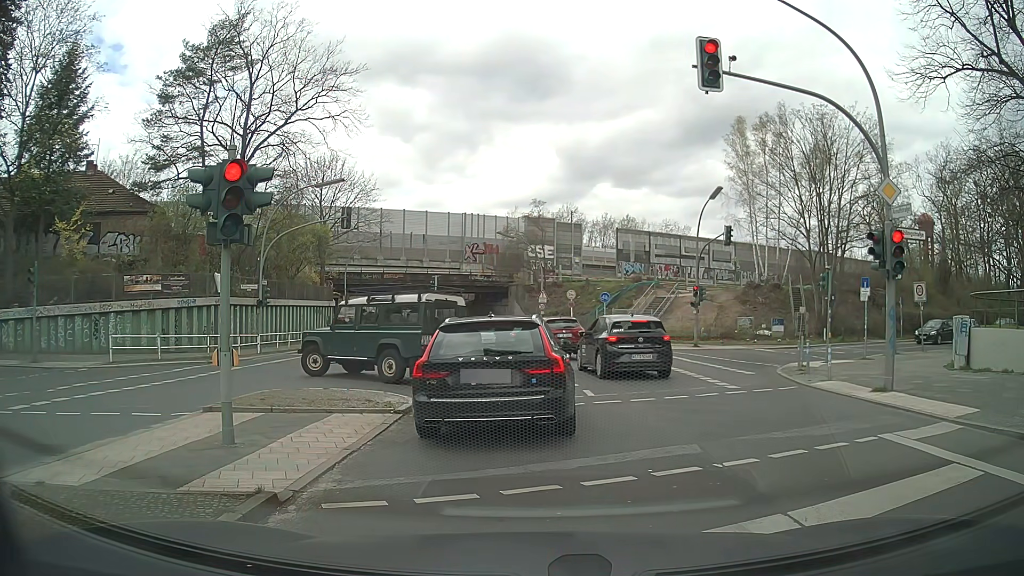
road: secondary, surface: asphalt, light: Day
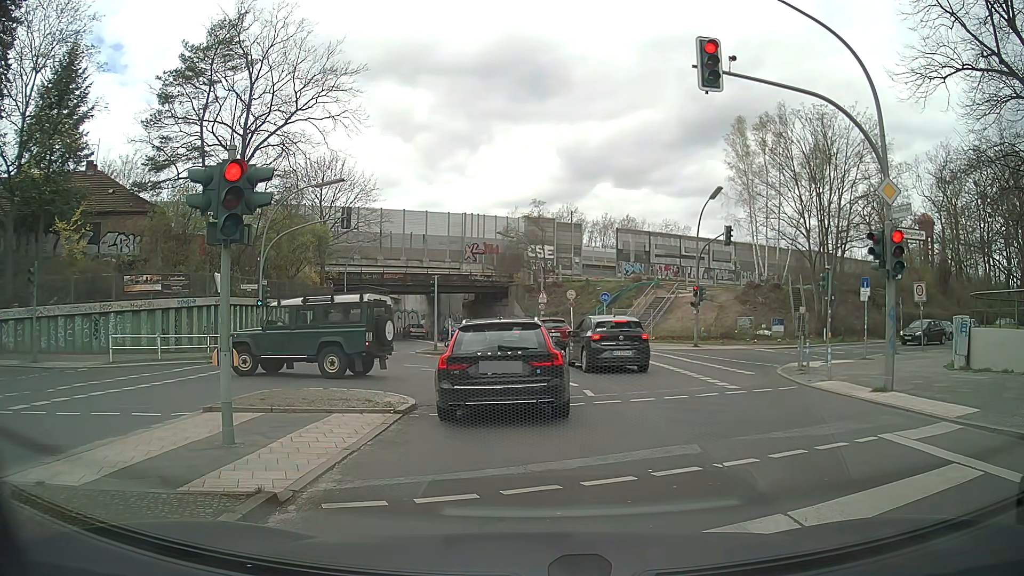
(0.0, 0.0) m; 0°
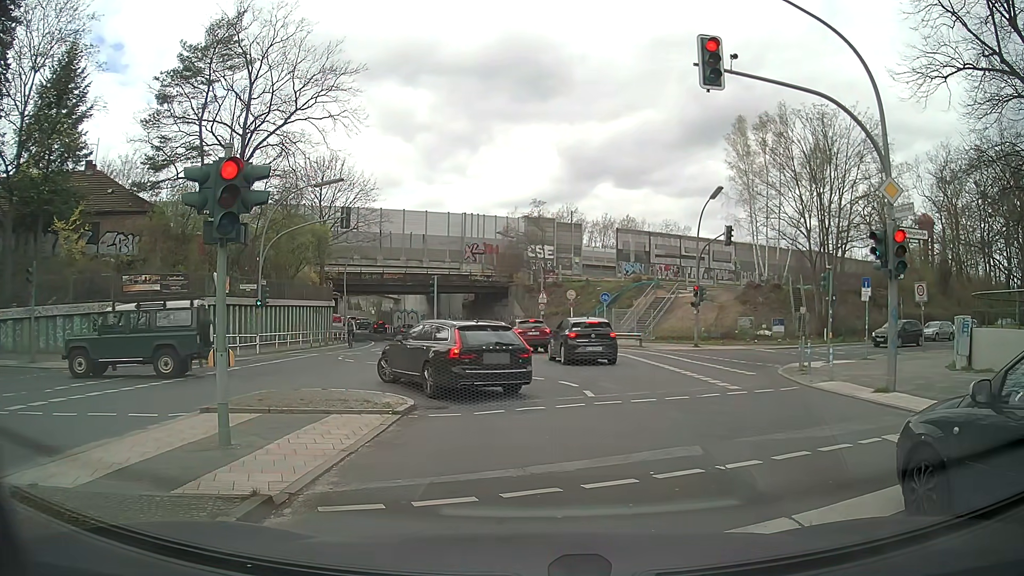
(0.0, +0.1) m; 0°
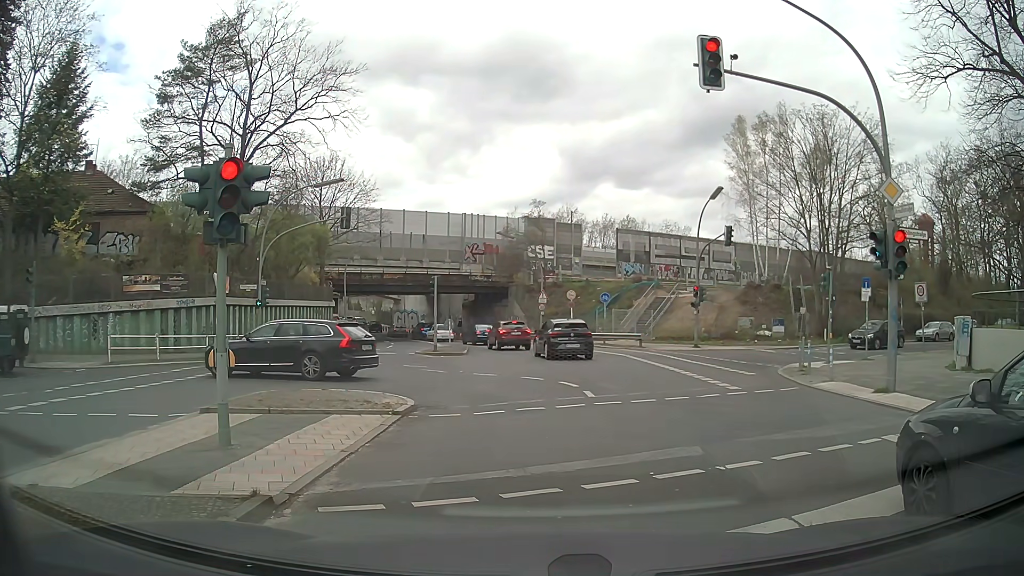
(0.0, 0.0) m; 0°
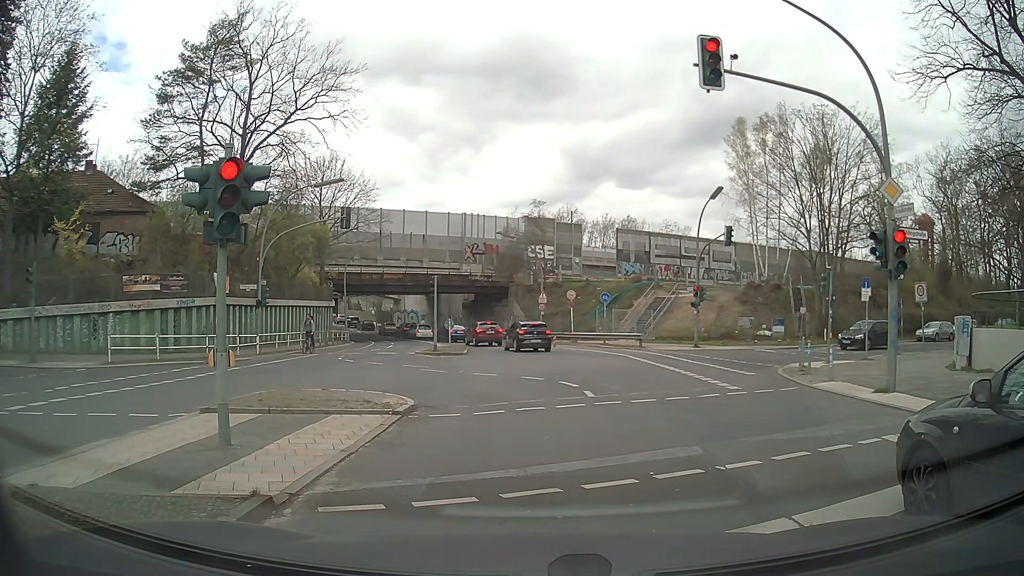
(0.0, 0.0) m; 0°
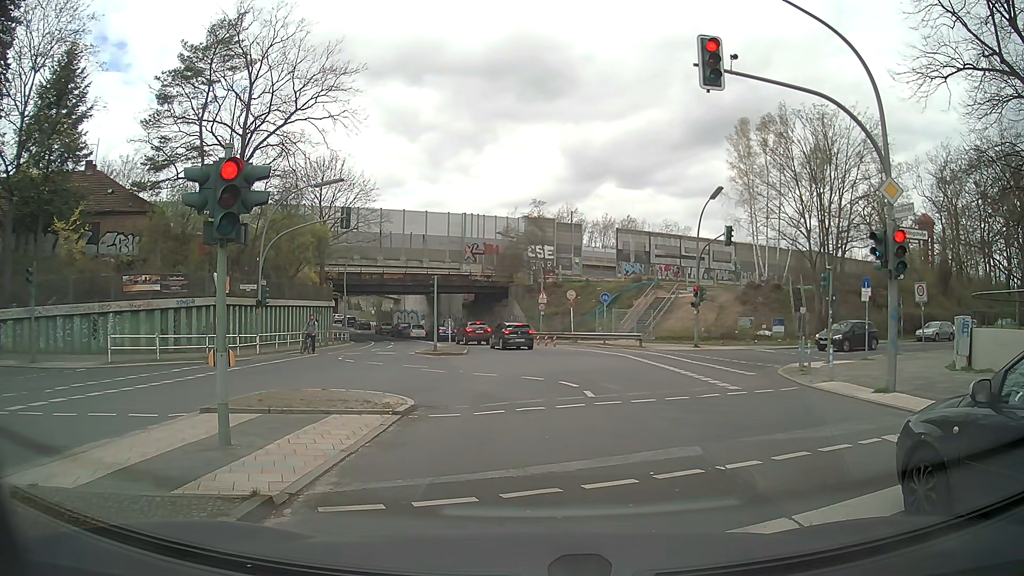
(0.0, 0.0) m; 0°
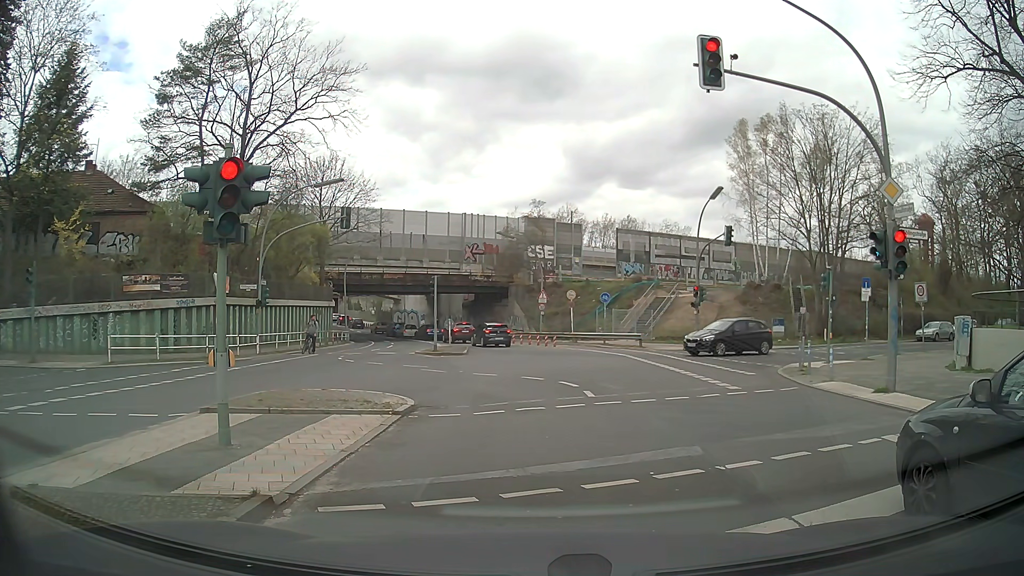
(0.0, 0.0) m; 0°
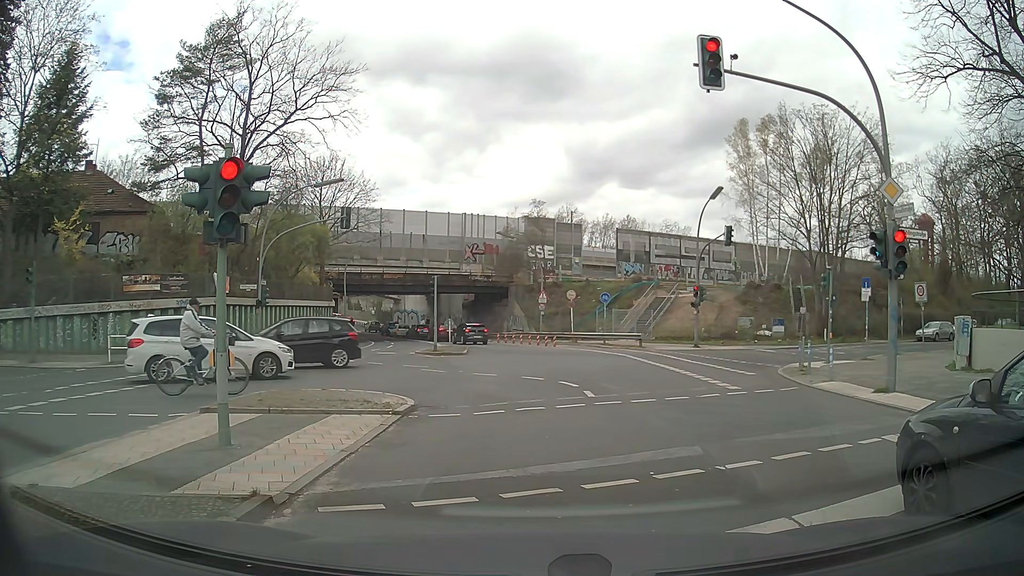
(0.0, 0.0) m; 0°
